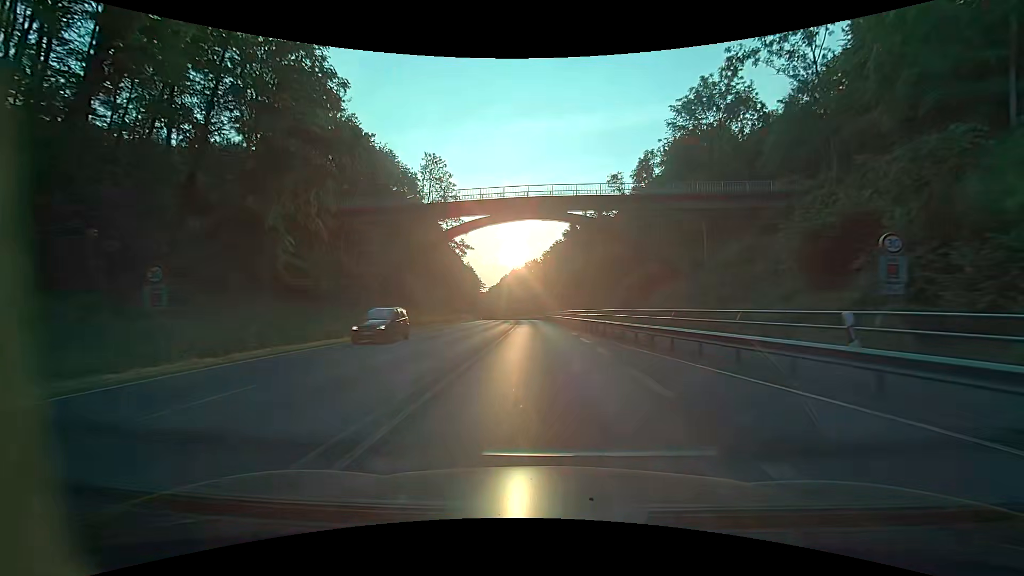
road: primary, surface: asphalt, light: Day
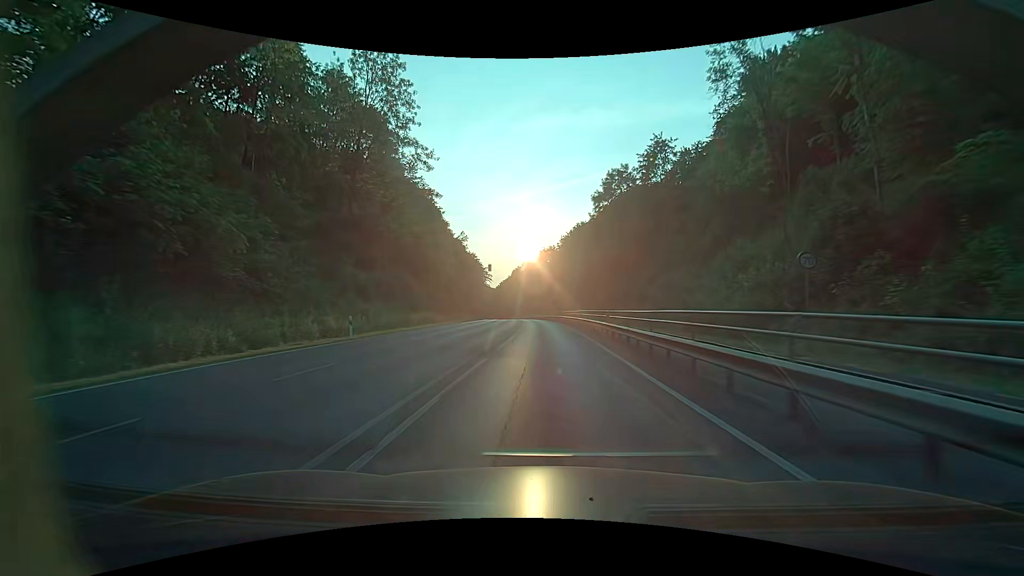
(-0.9, +33.6) m; -3°
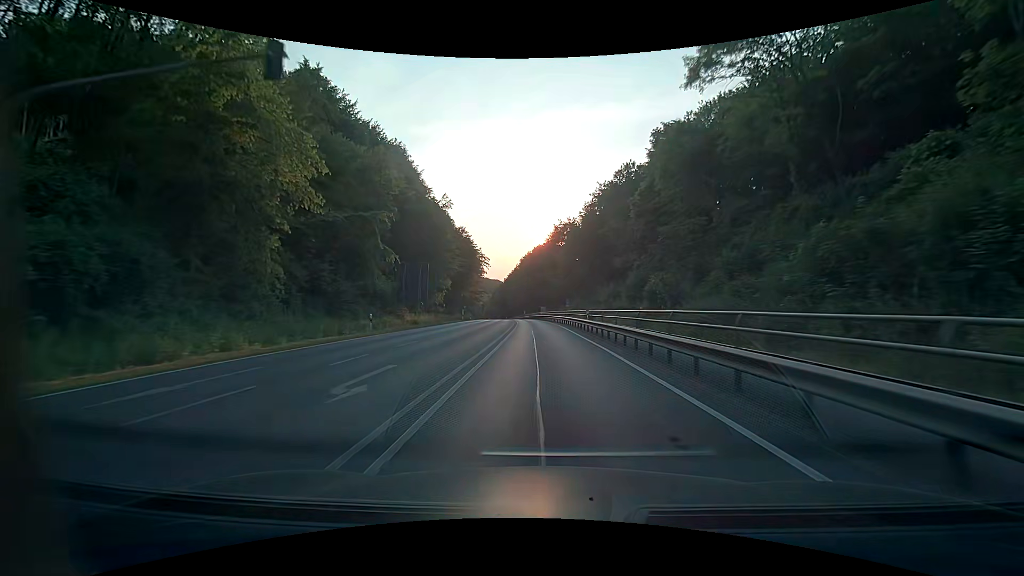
(-0.5, +46.3) m; -1°
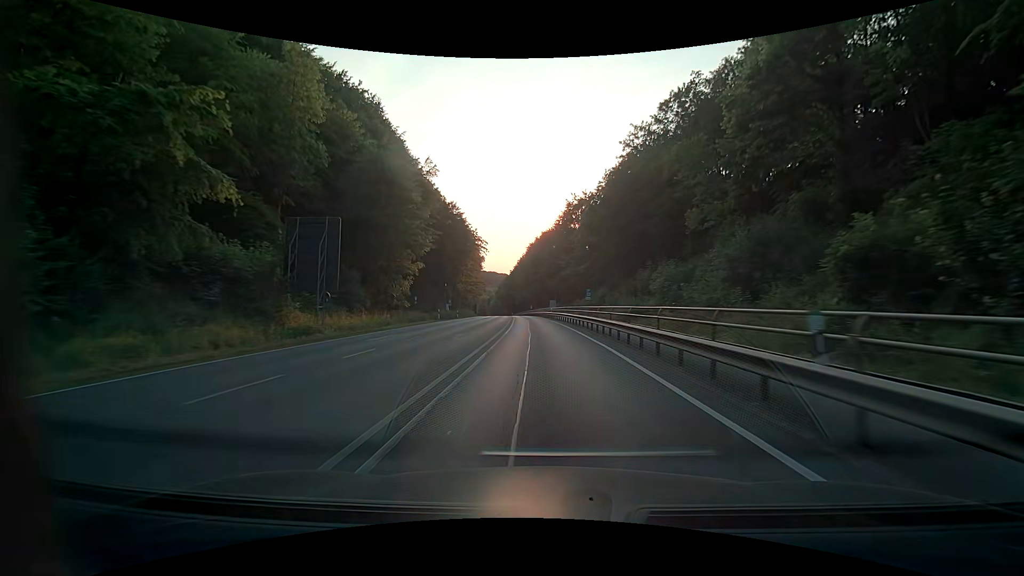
(-0.4, +22.9) m; -1°
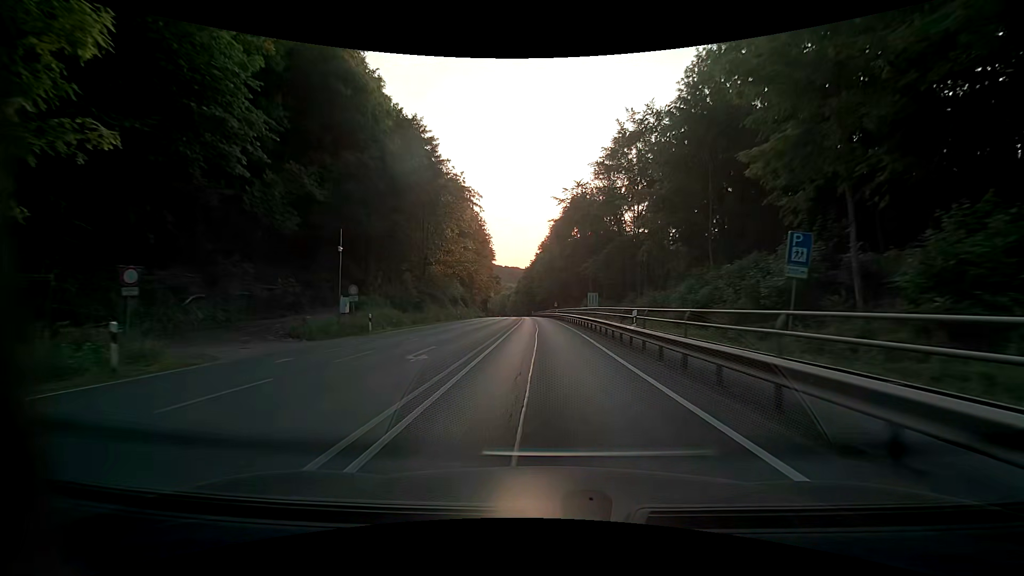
(-1.2, +42.4) m; -3°
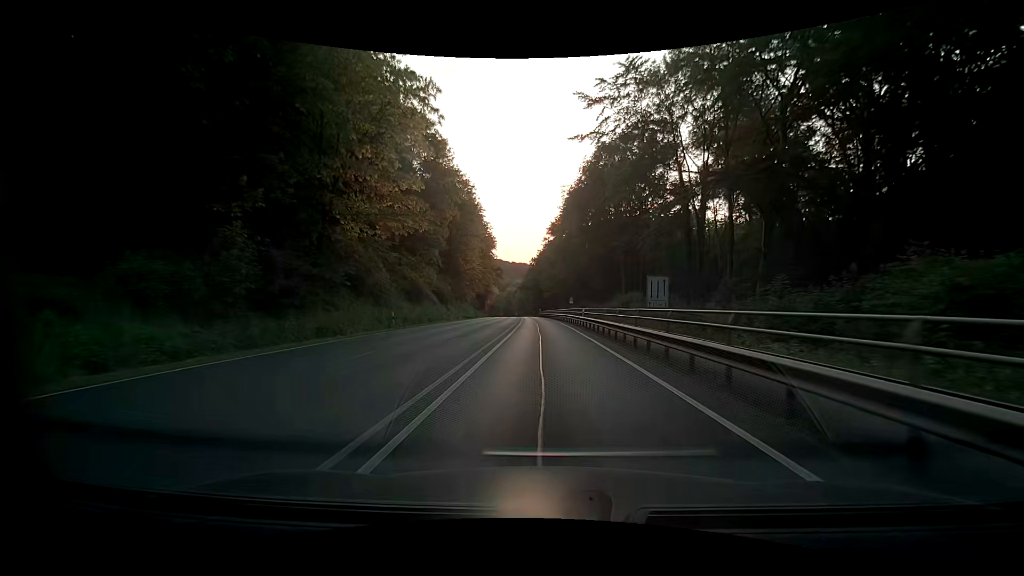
(-0.3, +30.1) m; -1°
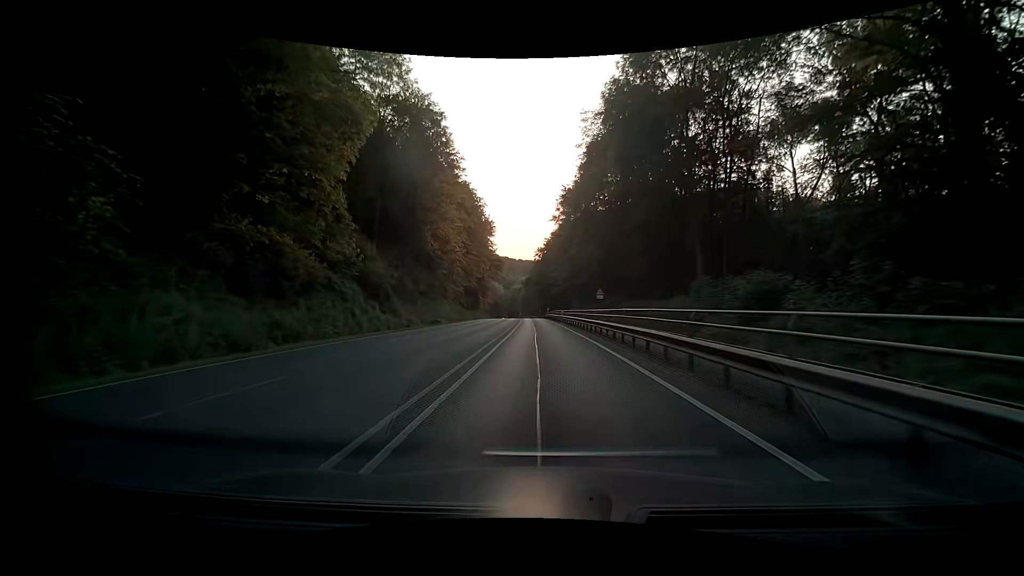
(-0.3, +30.0) m; -1°
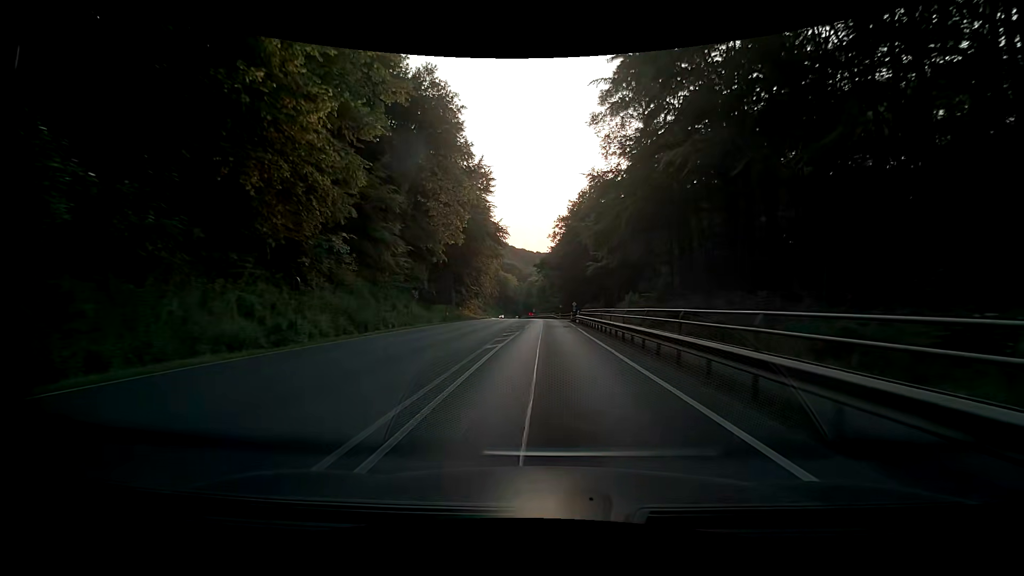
(-0.8, +51.3) m; -3°
(0, +10) (0, +20) (0, +30) (0, +40) (+1, +50) (+1, +60) (+1, +70) (+1, +80) (+1, +90) (0, +100) m
